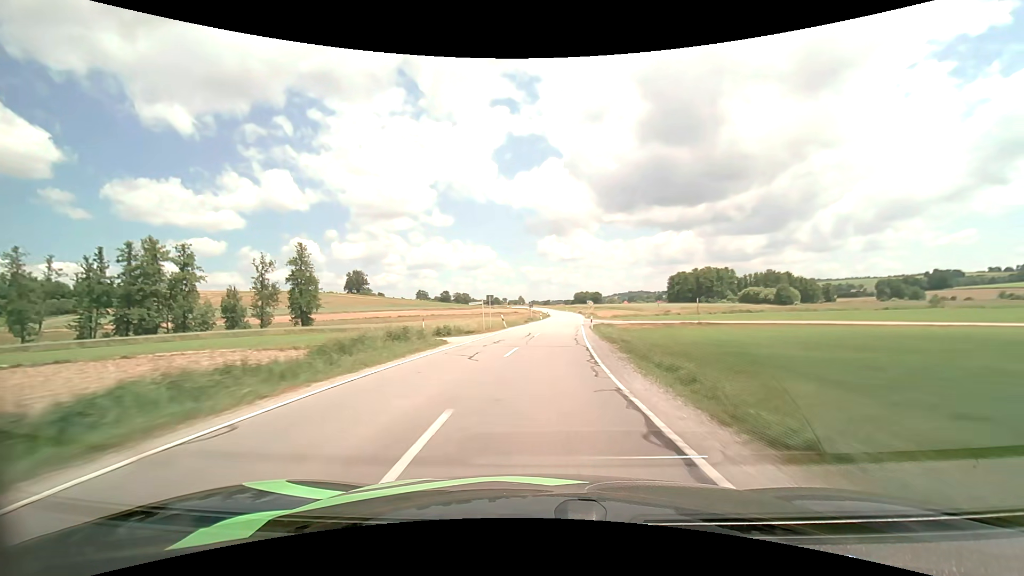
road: secondary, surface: asphalt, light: Day
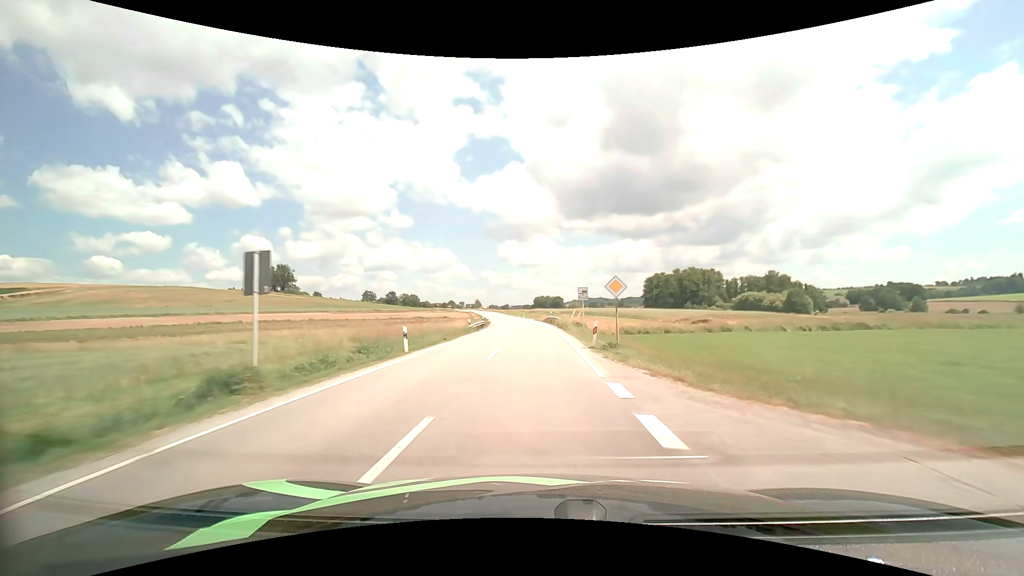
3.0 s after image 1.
(+3.9, +60.8) m; +5°
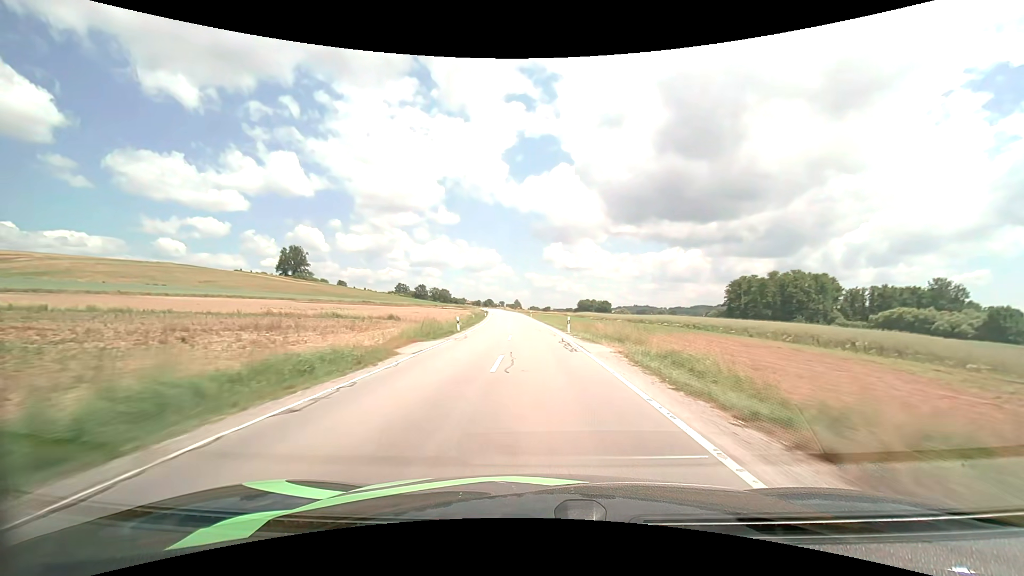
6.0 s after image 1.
(-2.0, +62.9) m; -5°
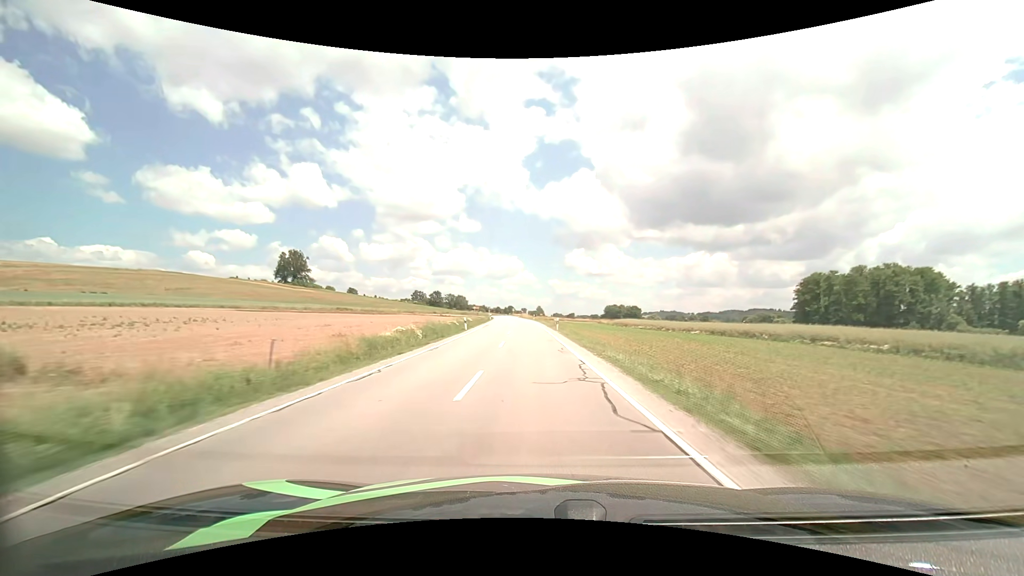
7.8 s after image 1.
(-0.7, +38.9) m; -3°
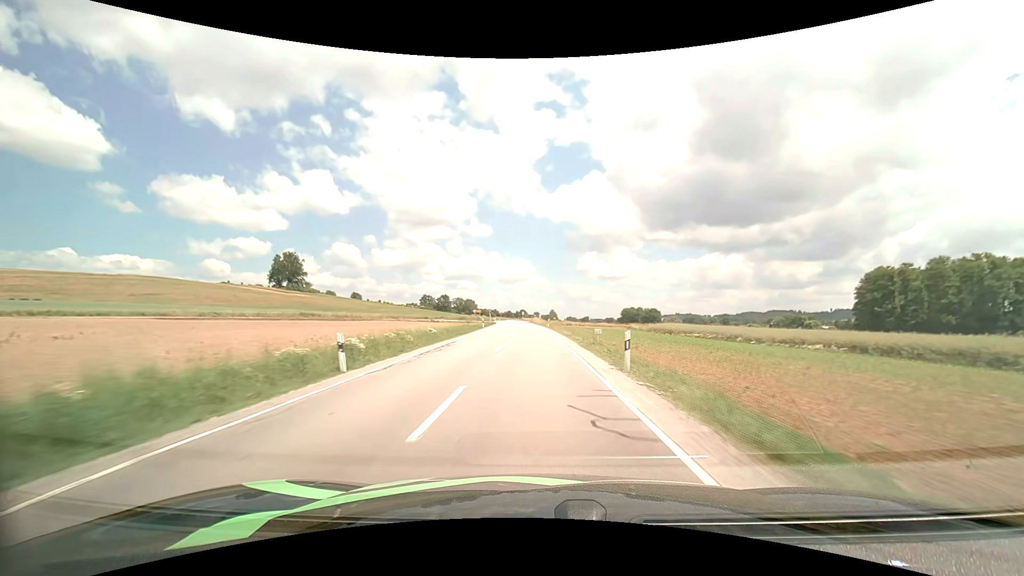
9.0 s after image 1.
(-0.3, +26.6) m; -2°
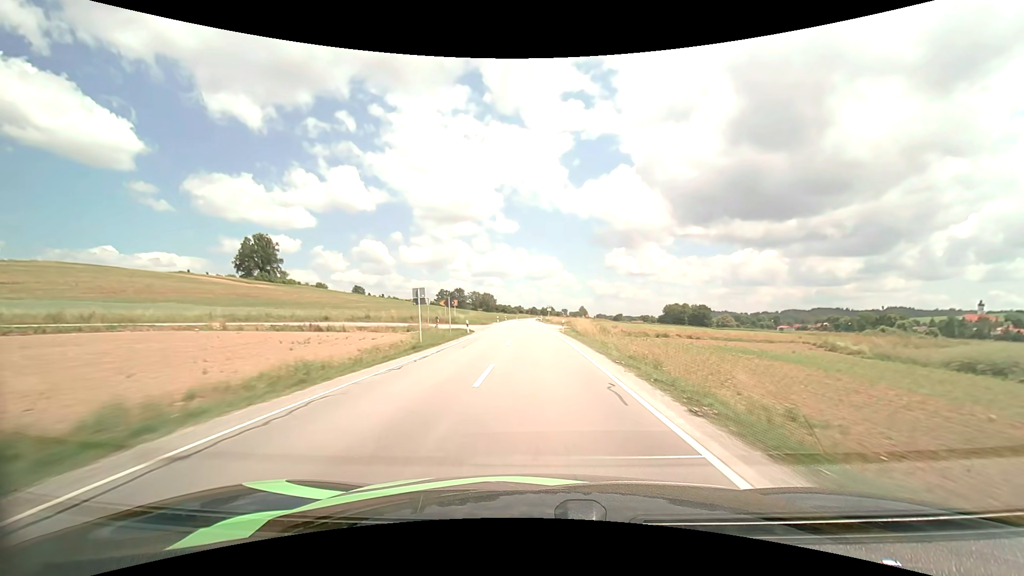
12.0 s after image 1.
(-1.8, +67.8) m; -3°
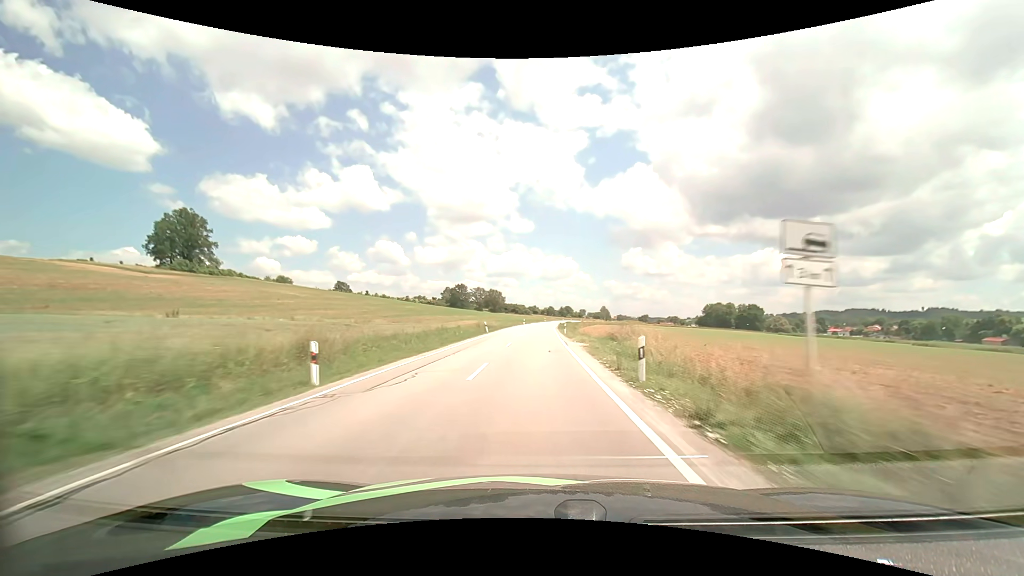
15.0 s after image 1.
(-1.3, +70.4) m; -2°
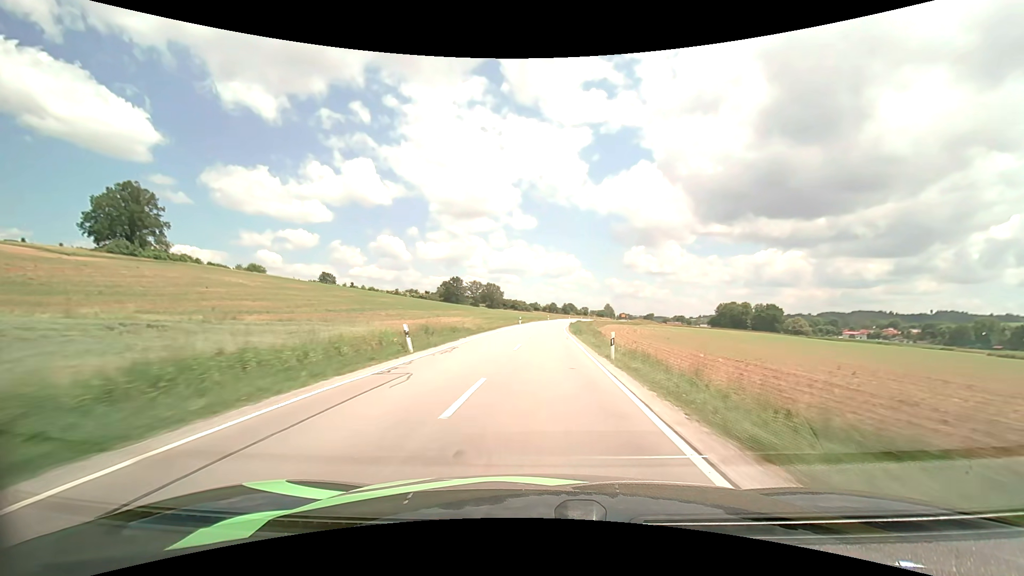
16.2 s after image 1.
(-0.1, +28.1) m; 0°
(0, +10) (0, +20) (0, +30) (+1, +40) (+1, +50) (+2, +60) (+3, +70) (+3, +80) (+5, +90) (+6, +100) m
